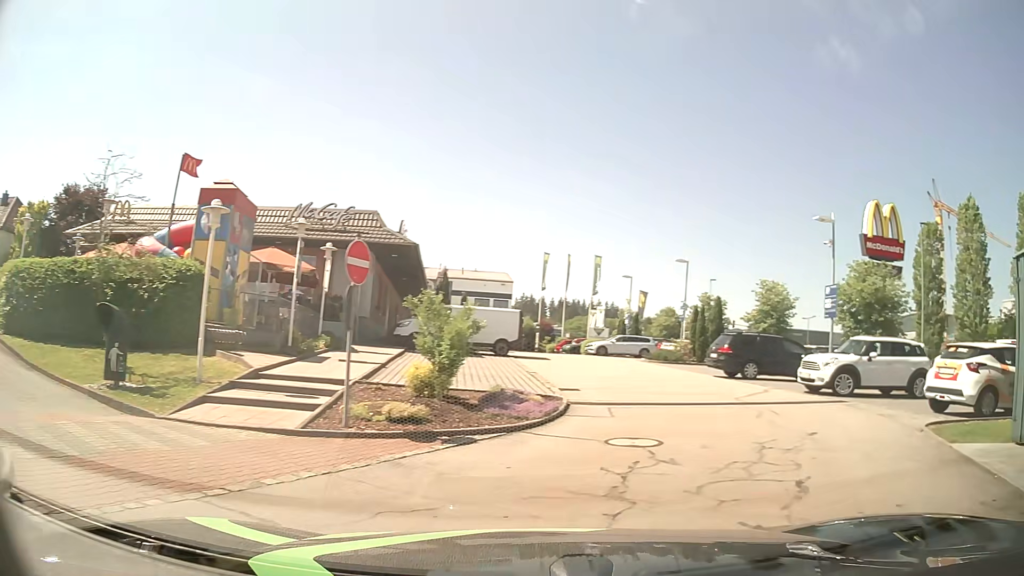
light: Day
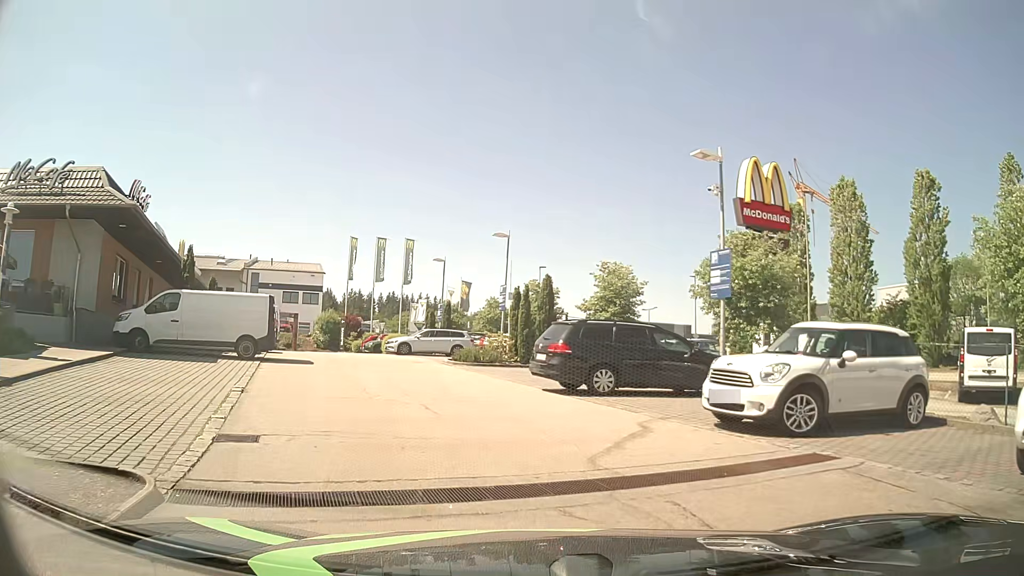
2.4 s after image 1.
(+1.9, +8.1) m; +15°
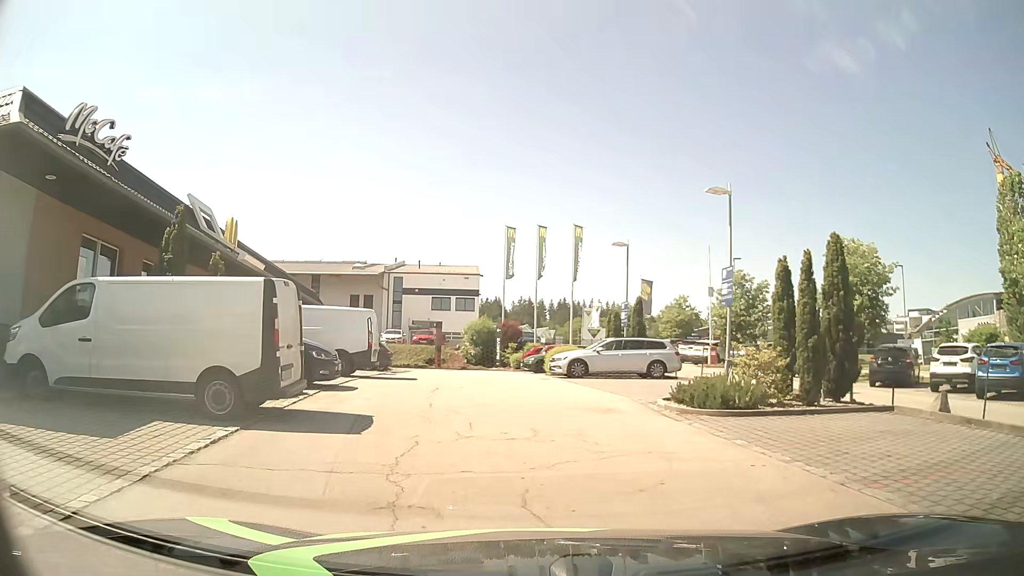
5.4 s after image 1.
(-1.7, +11.5) m; -15°
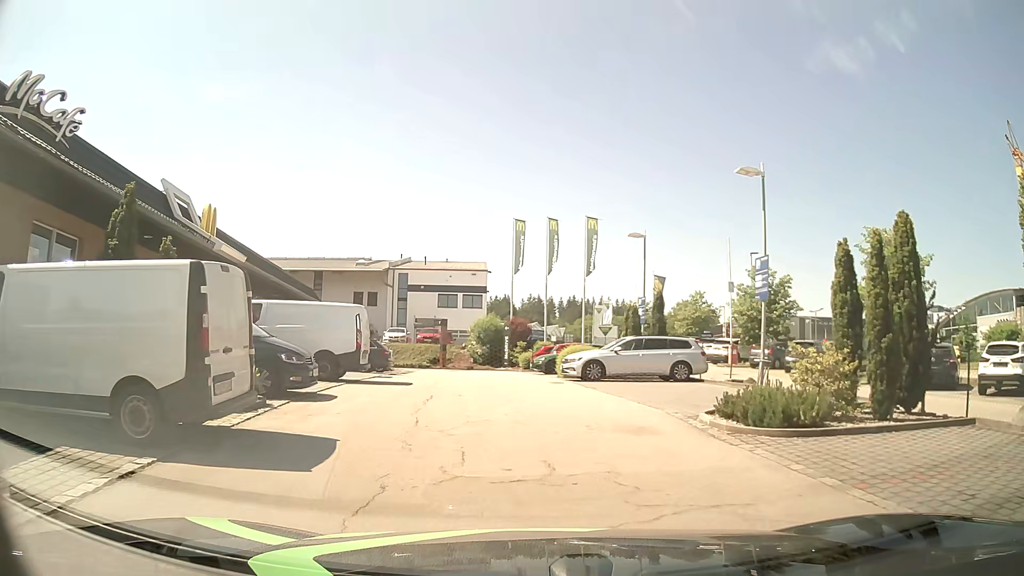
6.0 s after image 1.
(0.0, +2.4) m; -1°
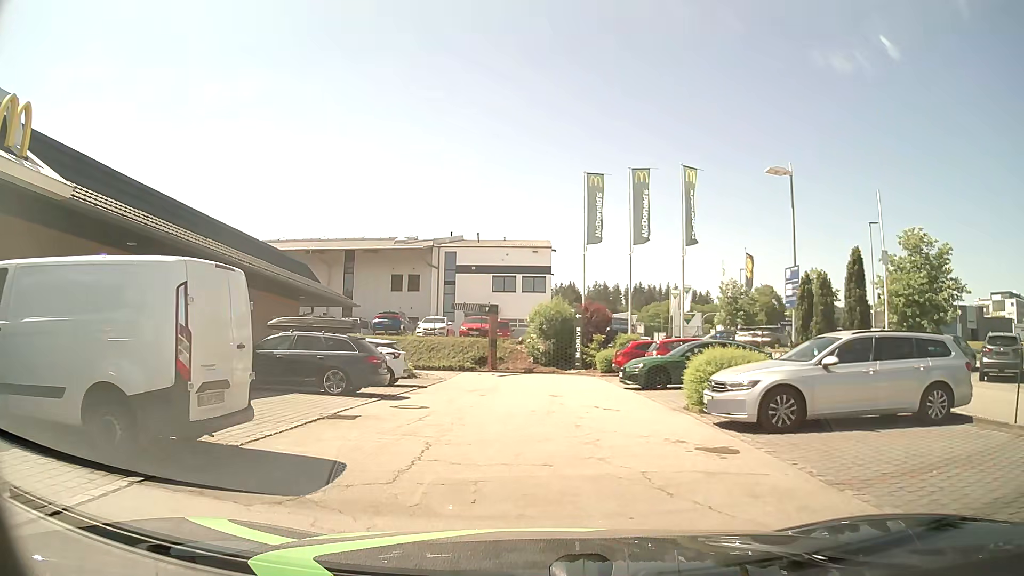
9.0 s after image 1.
(-0.5, +11.5) m; -5°
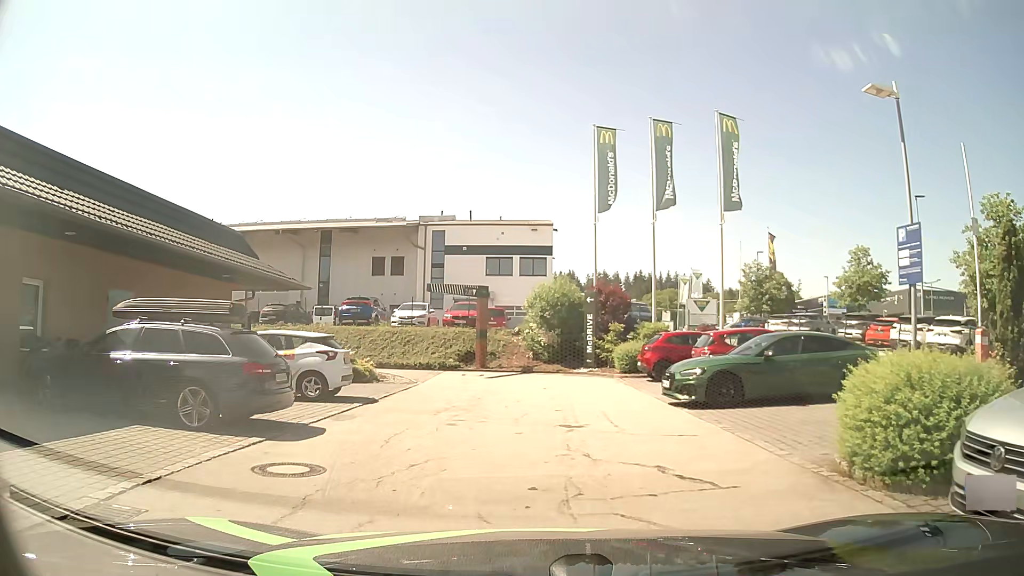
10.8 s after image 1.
(0.0, +6.7) m; -1°
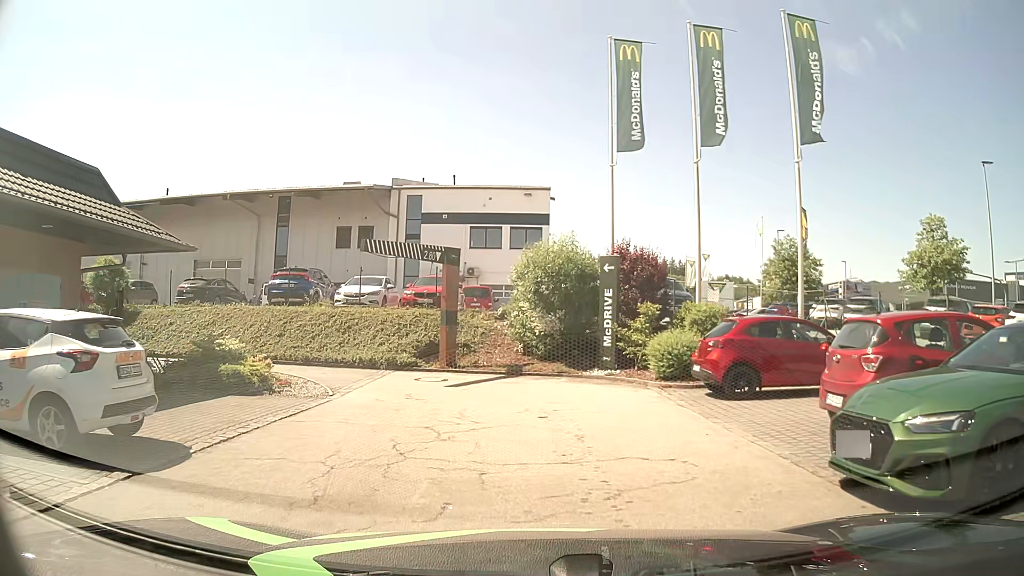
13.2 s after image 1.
(+0.2, +8.1) m; +1°
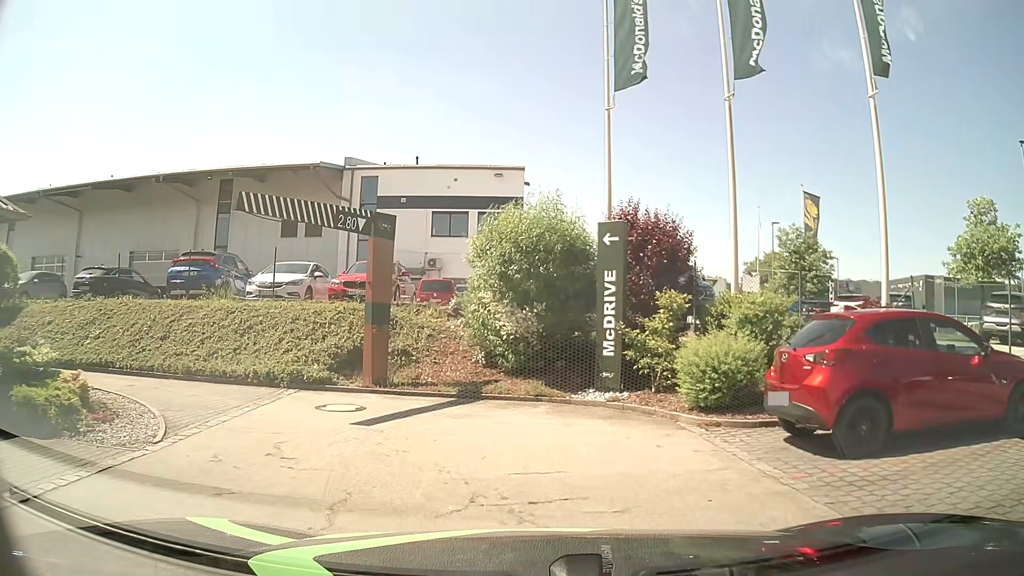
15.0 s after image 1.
(+0.1, +5.6) m; +4°
